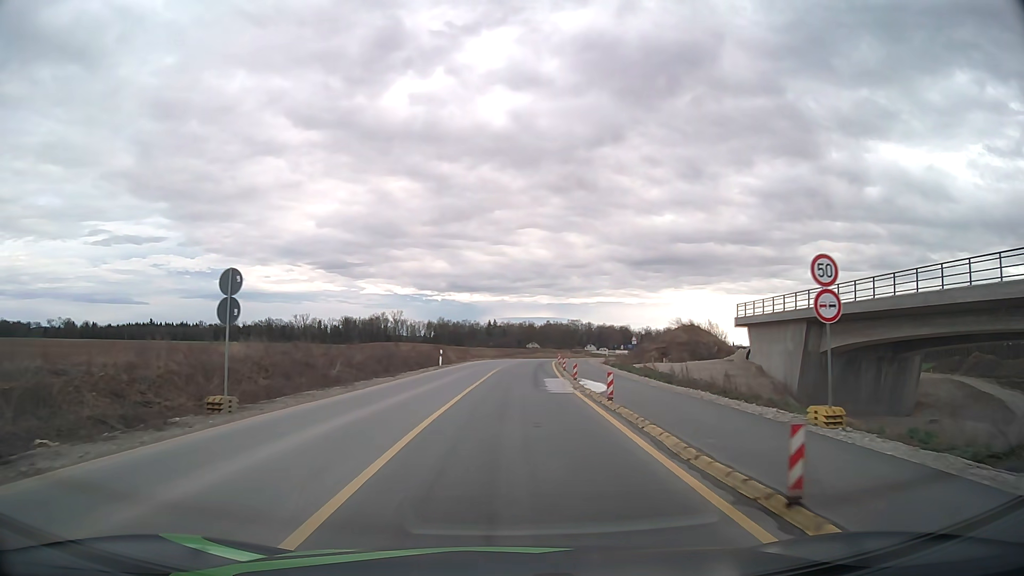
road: tertiary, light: Day
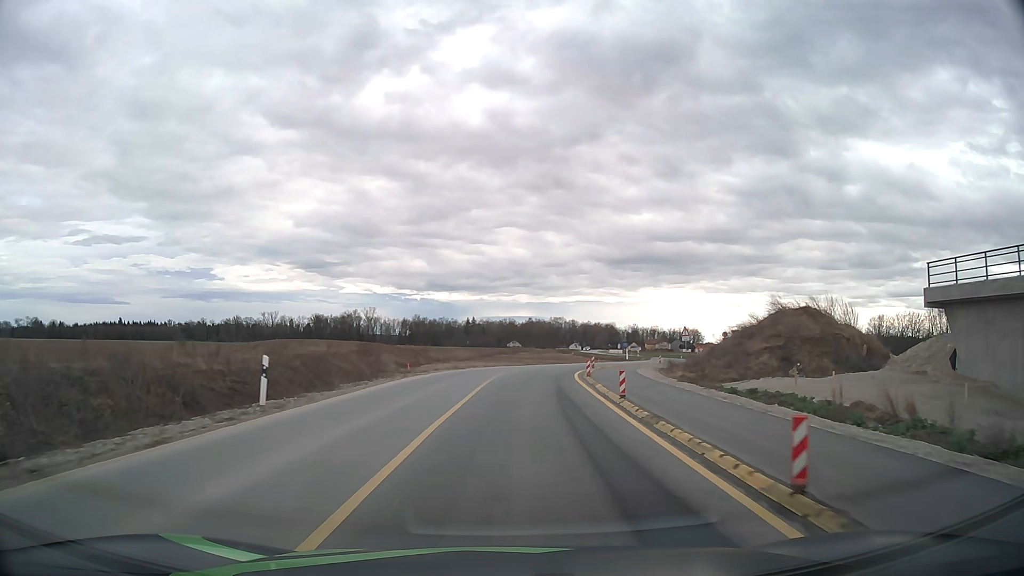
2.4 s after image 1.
(+0.5, +30.6) m; +2°
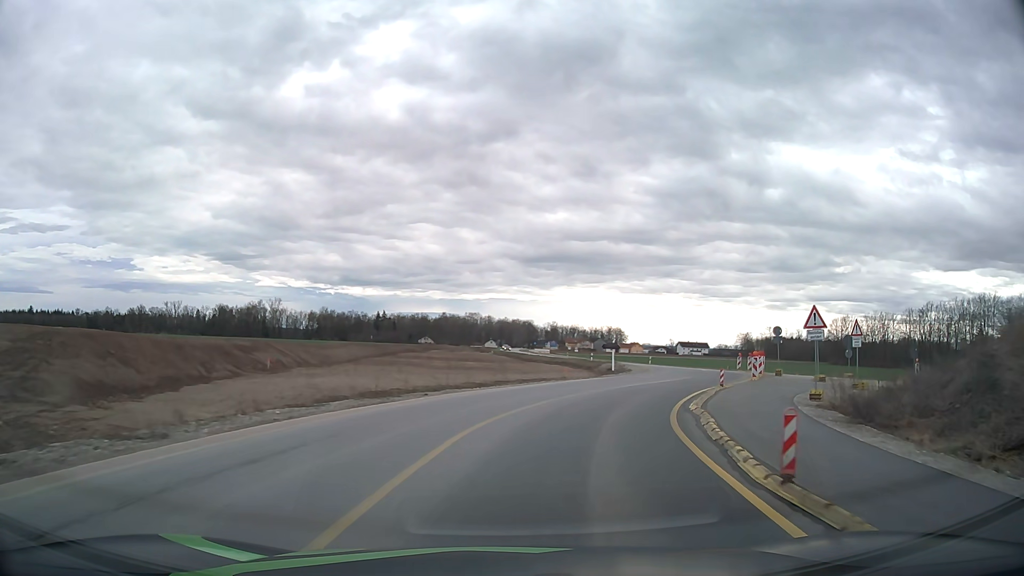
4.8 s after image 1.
(+1.1, +30.5) m; +7°
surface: asphalt
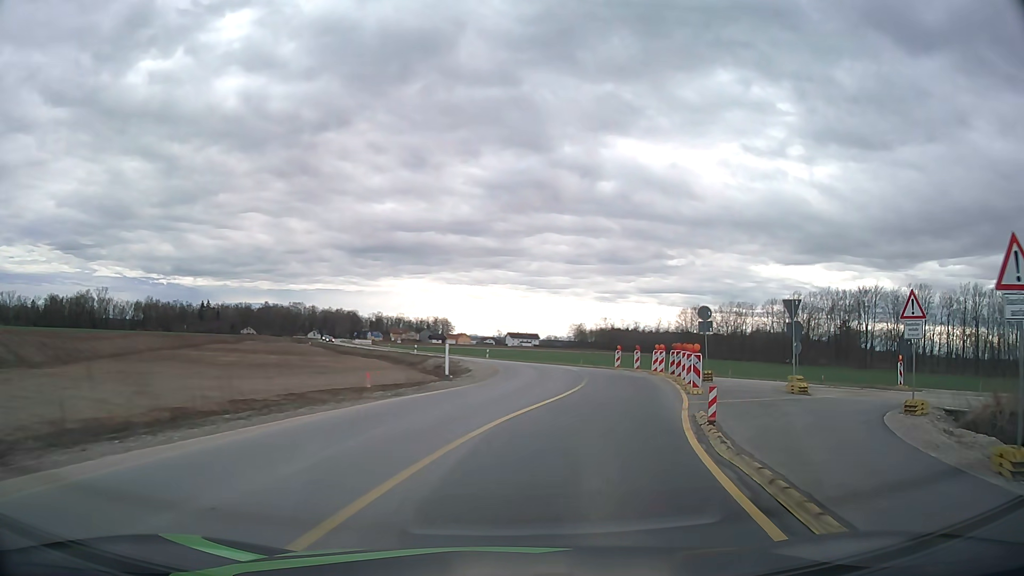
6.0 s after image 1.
(+1.8, +15.0) m; +15°
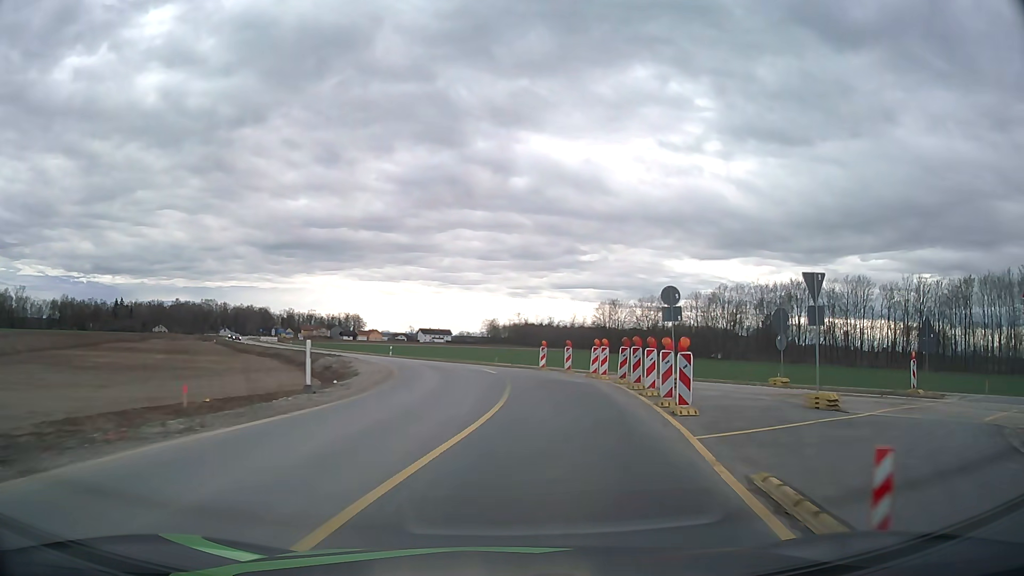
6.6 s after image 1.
(+0.5, +7.5) m; +8°
